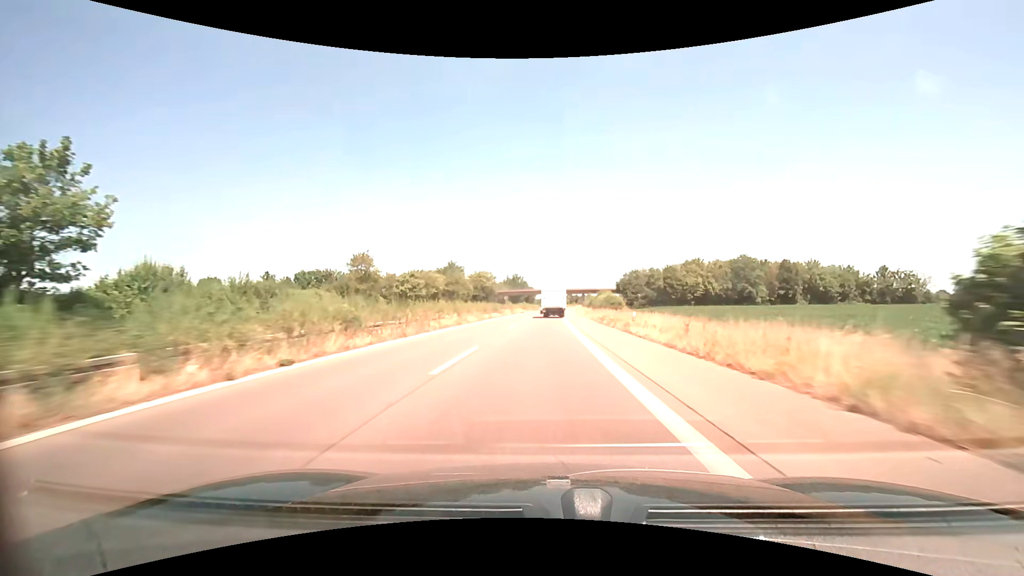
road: trunk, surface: asphalt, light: Day
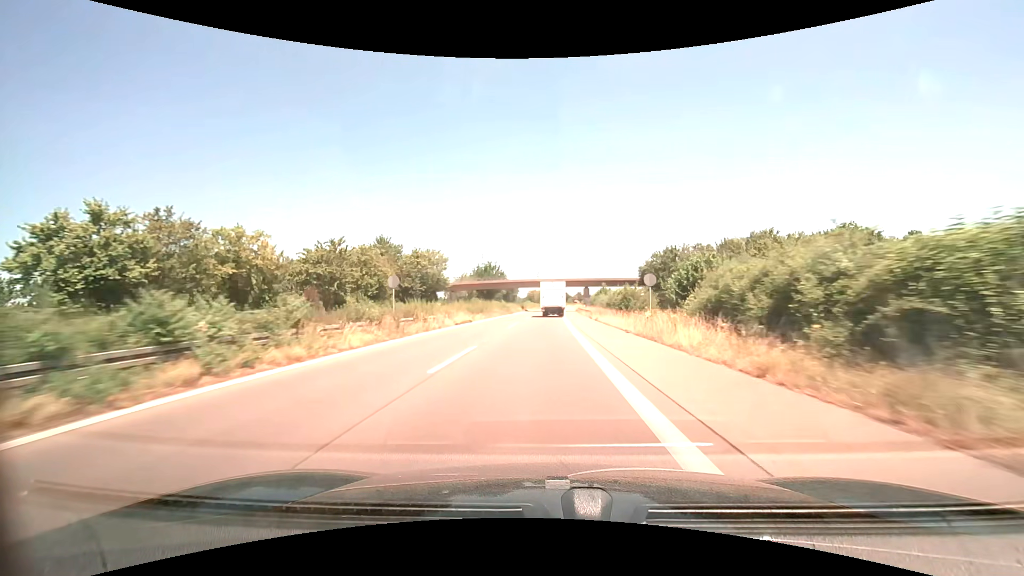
(+0.8, +54.1) m; +2°
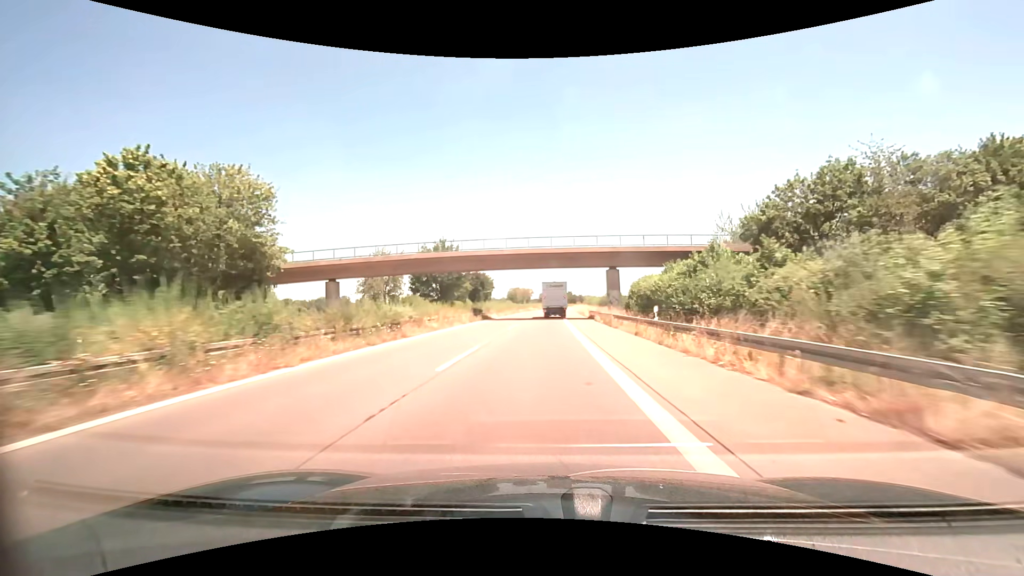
(+0.6, +53.6) m; +1°
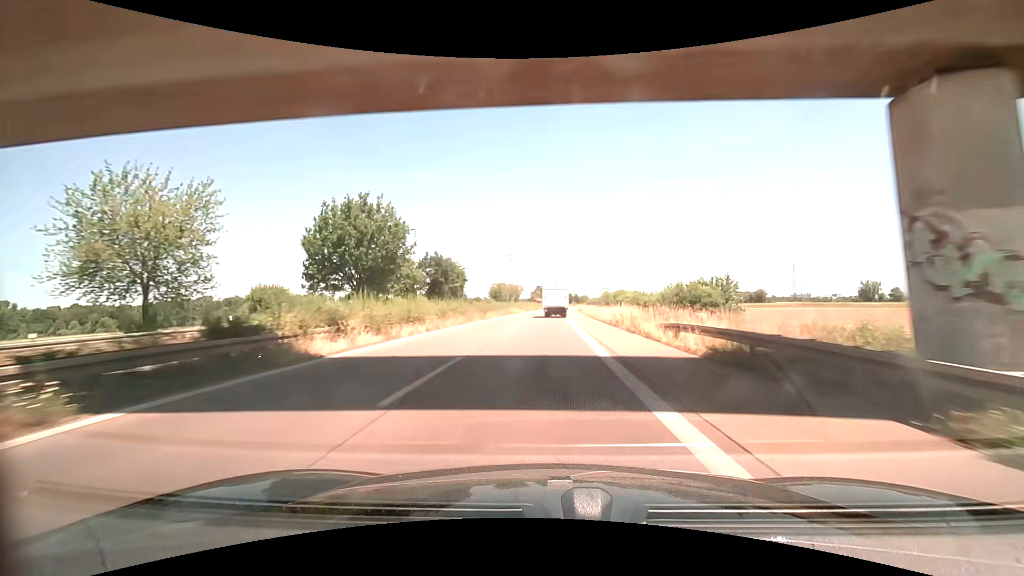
(+0.3, +39.8) m; +1°
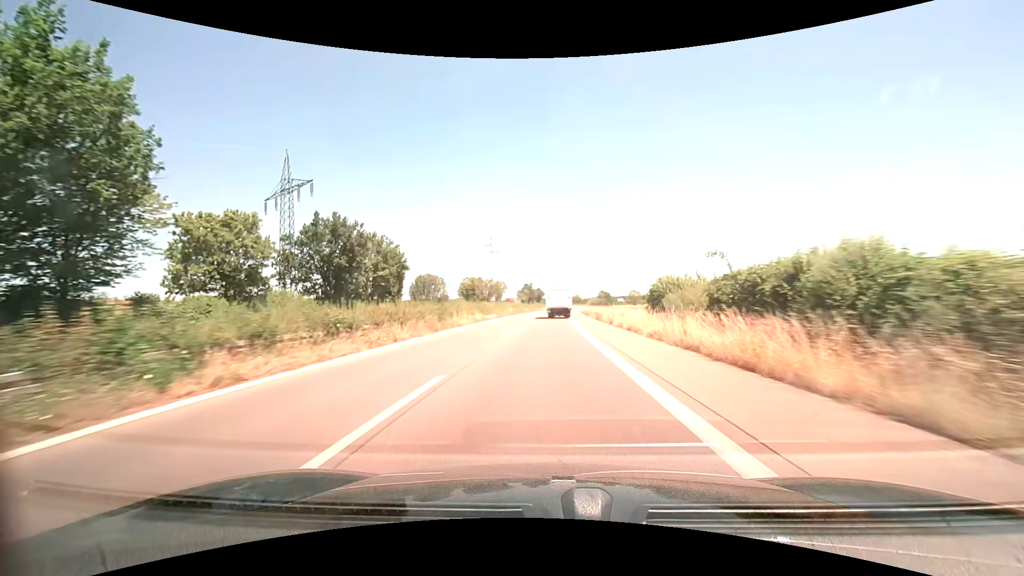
(+0.4, +39.4) m; +1°
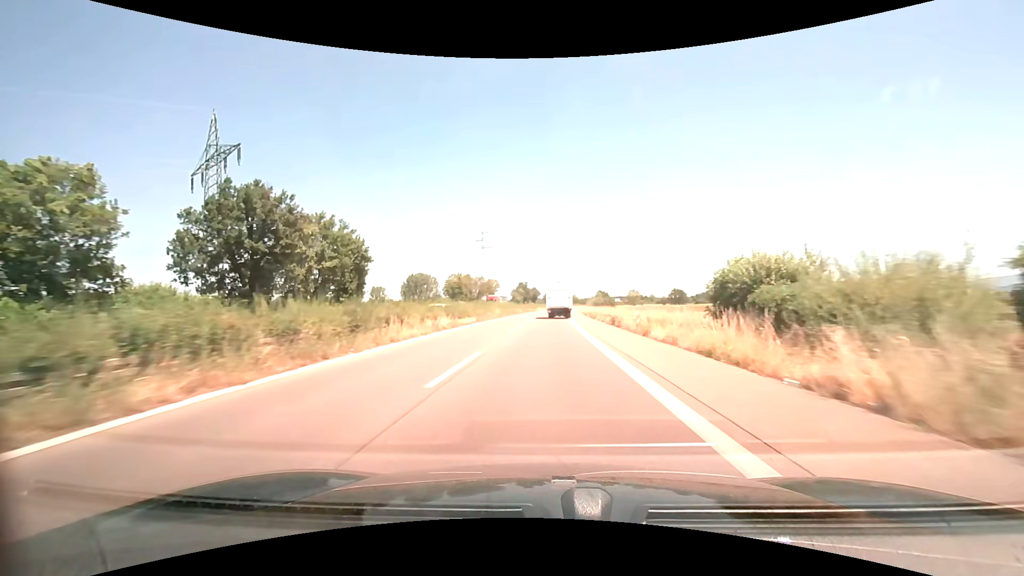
(0.0, +13.1) m; 0°
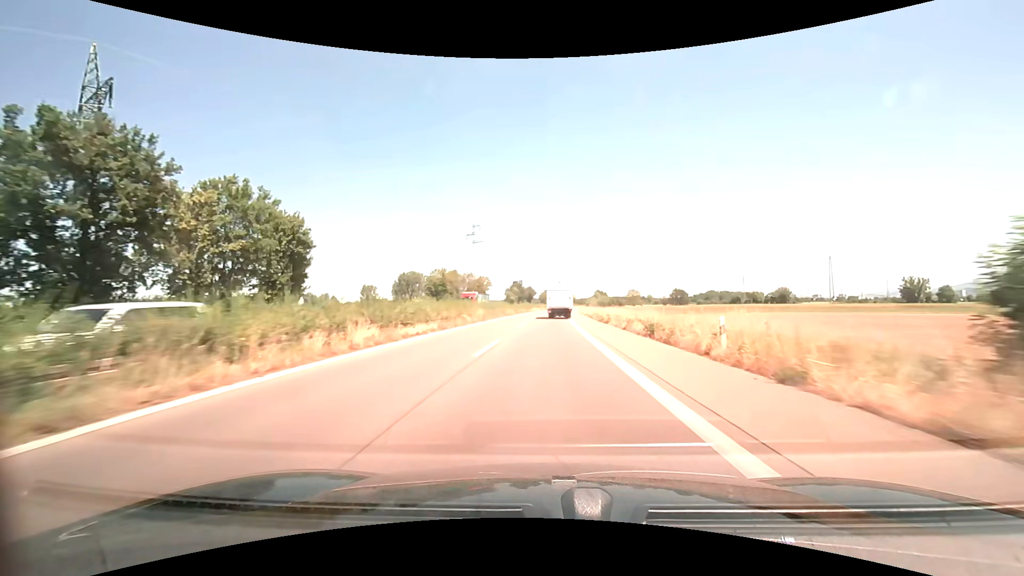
(0.0, +13.1) m; 0°
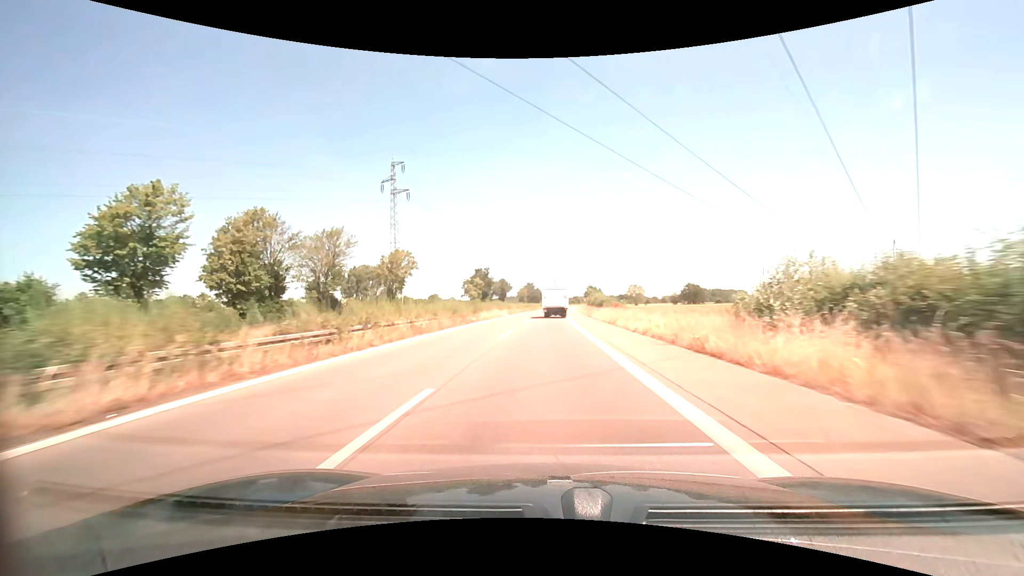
(+1.2, +65.8) m; +2°
(0, +10) (0, +20) (0, +30) (0, +40) (+1, +50) (+1, +60) (+1, +70) (+2, +80) (+2, +90) (+3, +100) m
